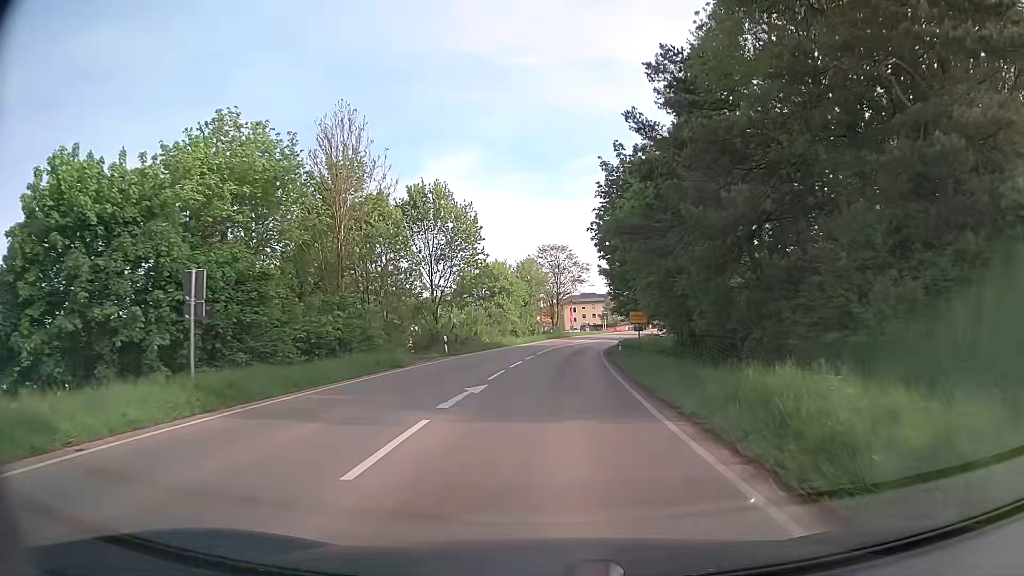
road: secondary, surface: asphalt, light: Day
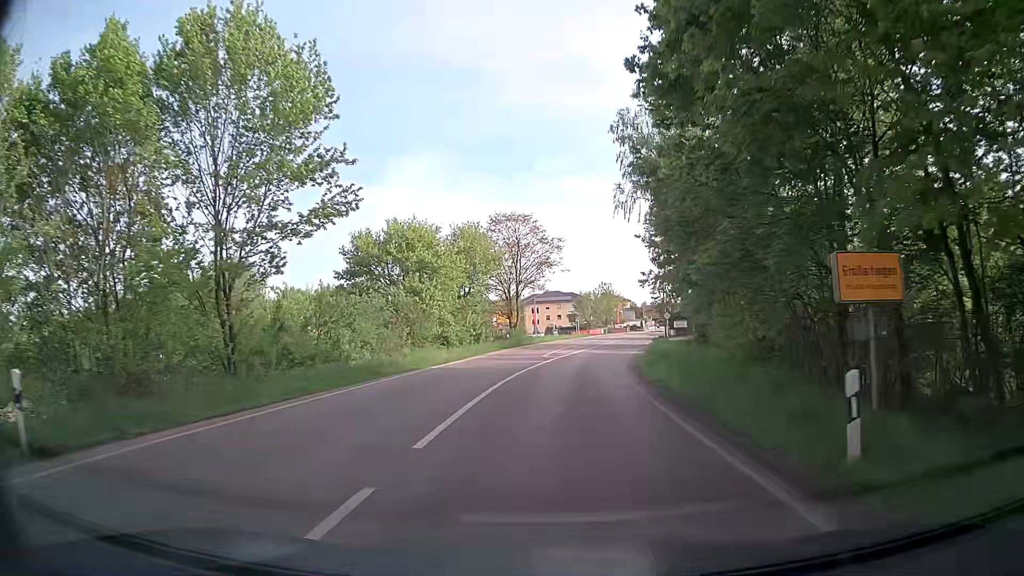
(+0.4, +28.1) m; +4°
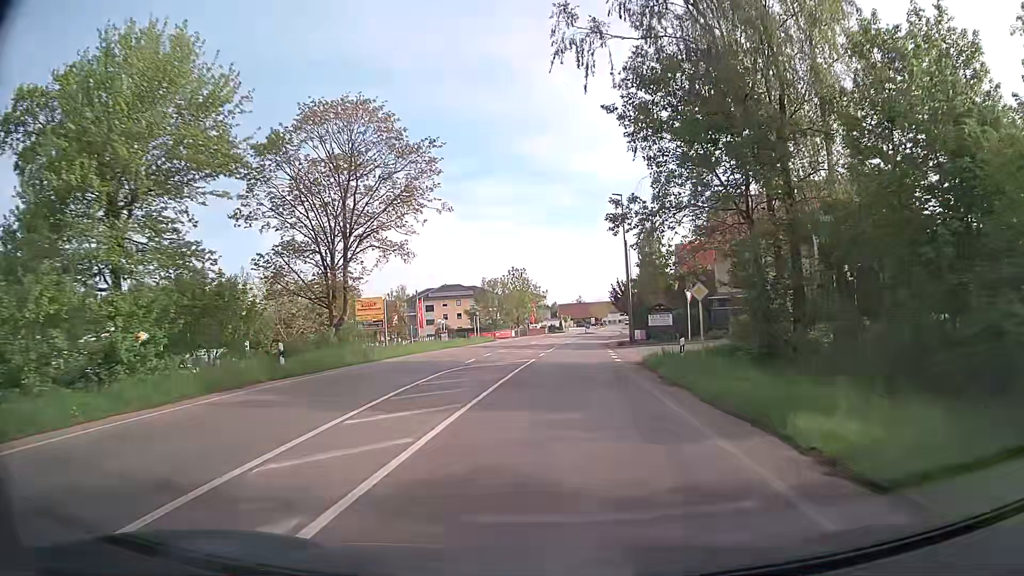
(+2.1, +34.6) m; +8°
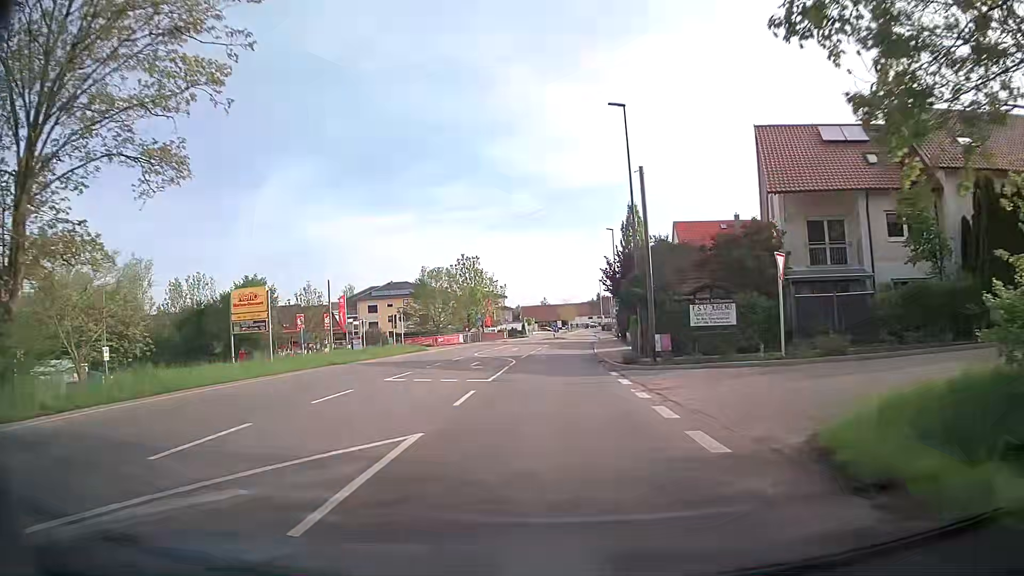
(+0.6, +20.7) m; +3°
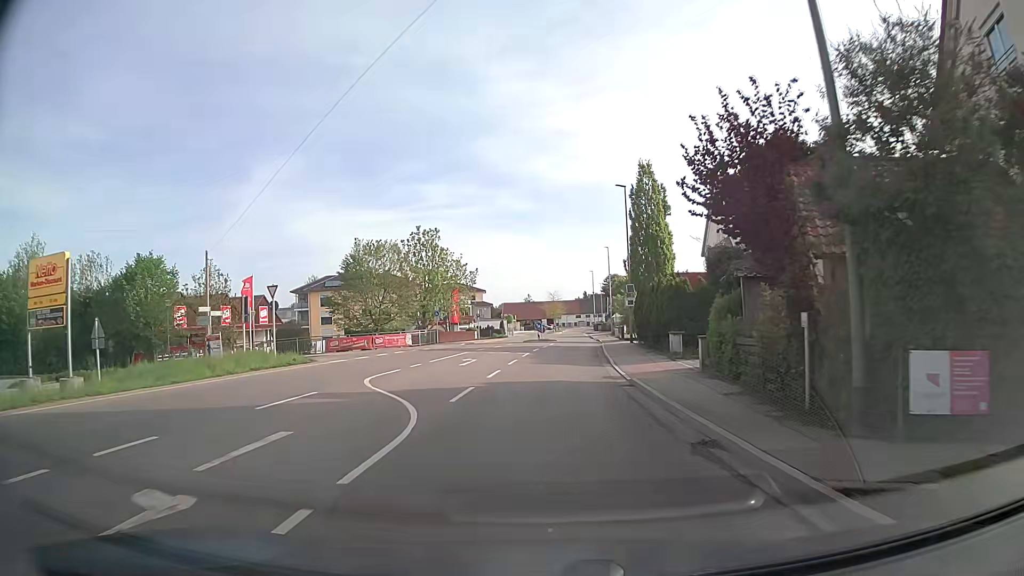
(+0.2, +20.4) m; +1°
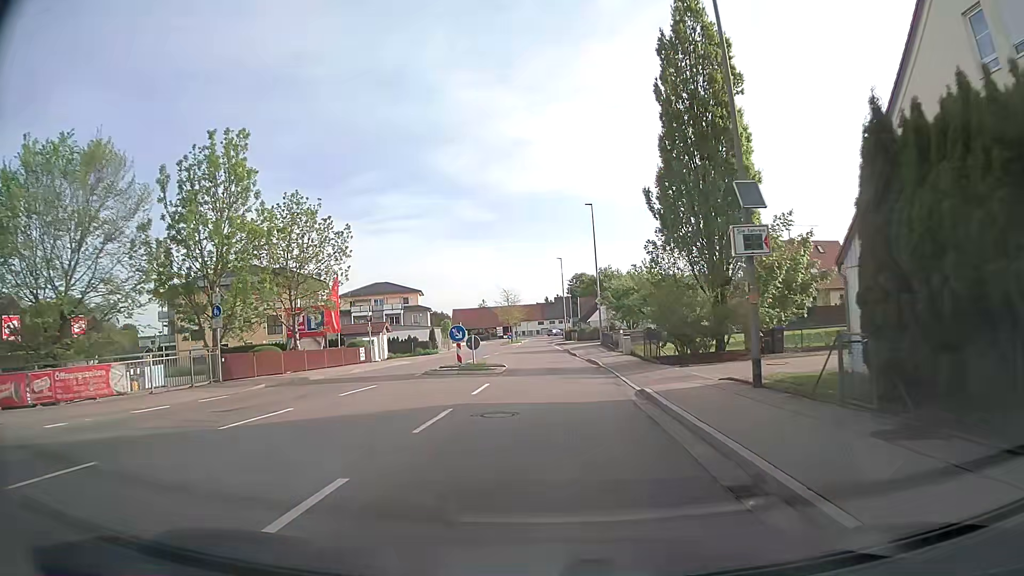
(+1.2, +33.3) m; +4°
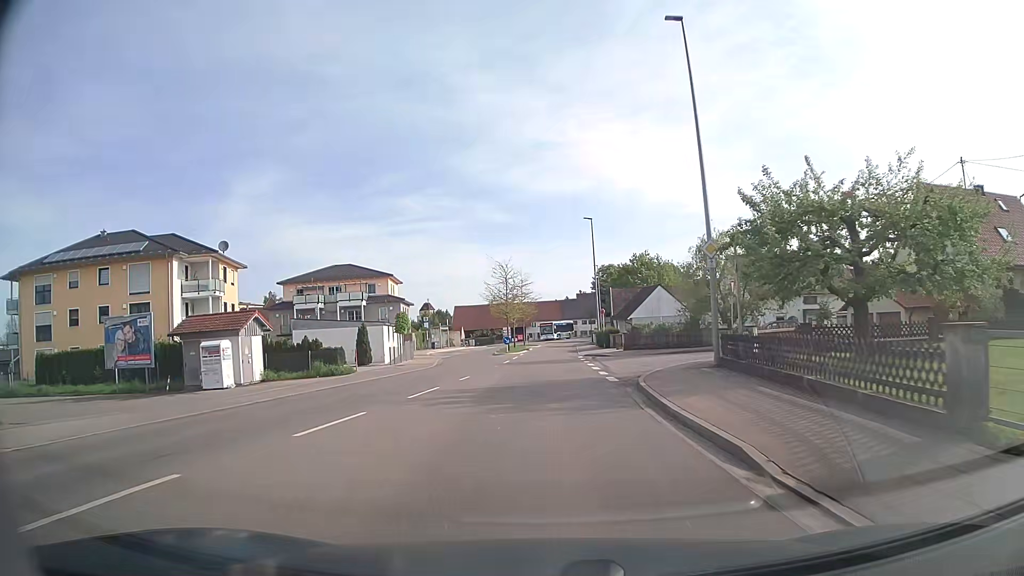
(-0.1, +32.5) m; -2°
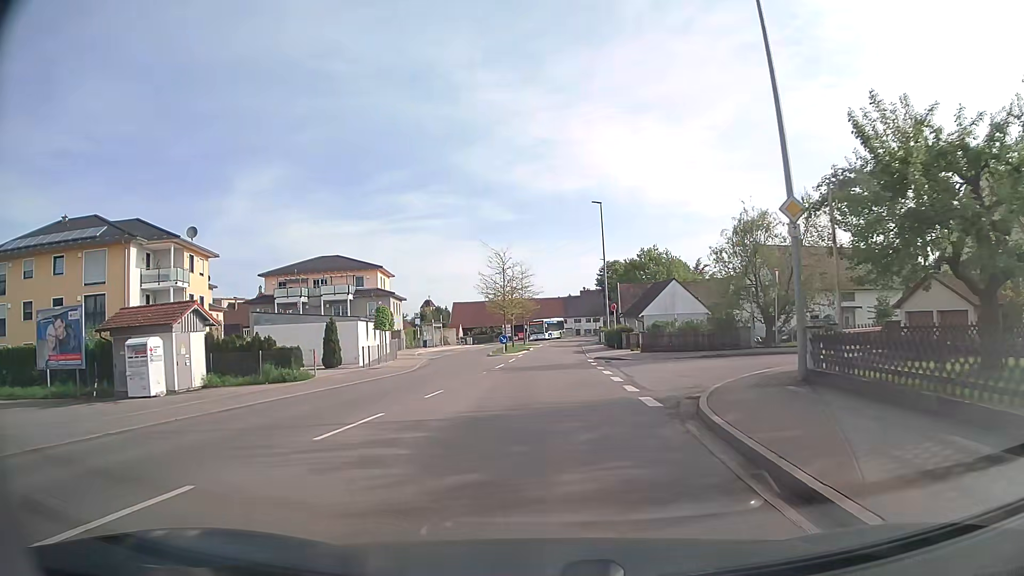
(0.0, +6.5) m; 0°
(0, +10) (0, +20) (0, +30) (+1, +40) (+1, +50) (+2, +60) (+2, +70) (+3, +80) (+5, +90) (+7, +100) m
